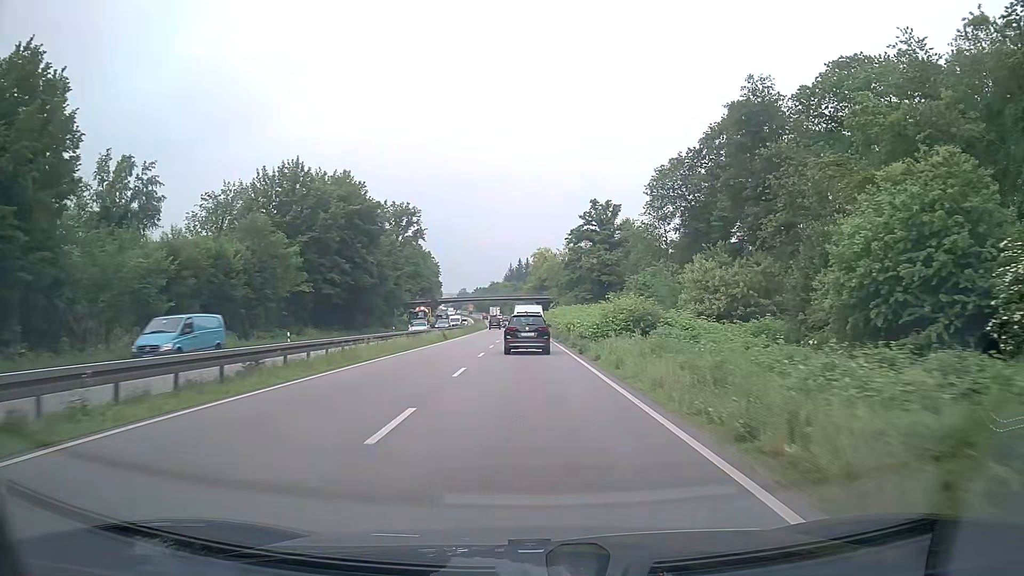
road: trunk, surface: asphalt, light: Day
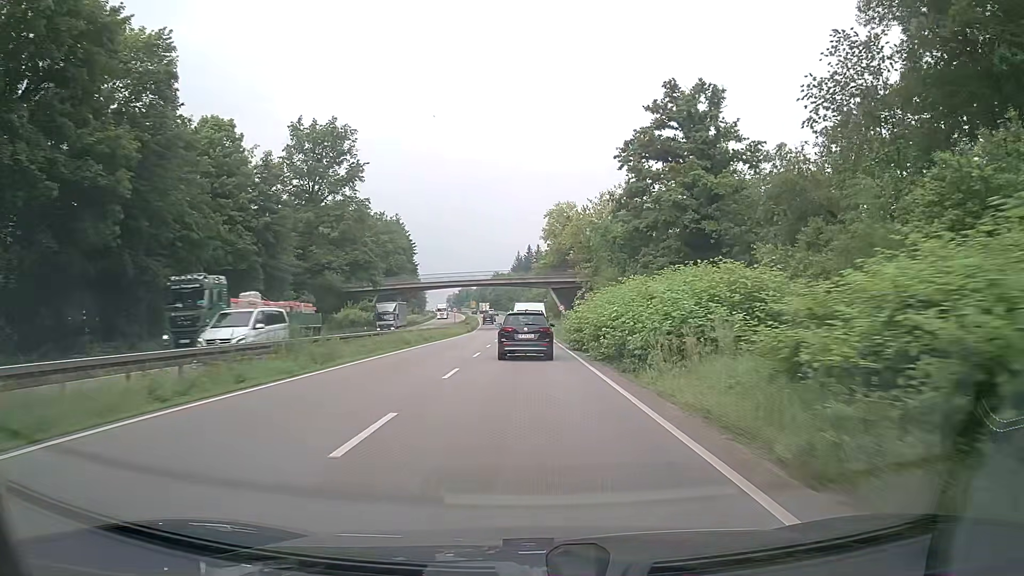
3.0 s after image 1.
(-0.5, +54.9) m; -1°
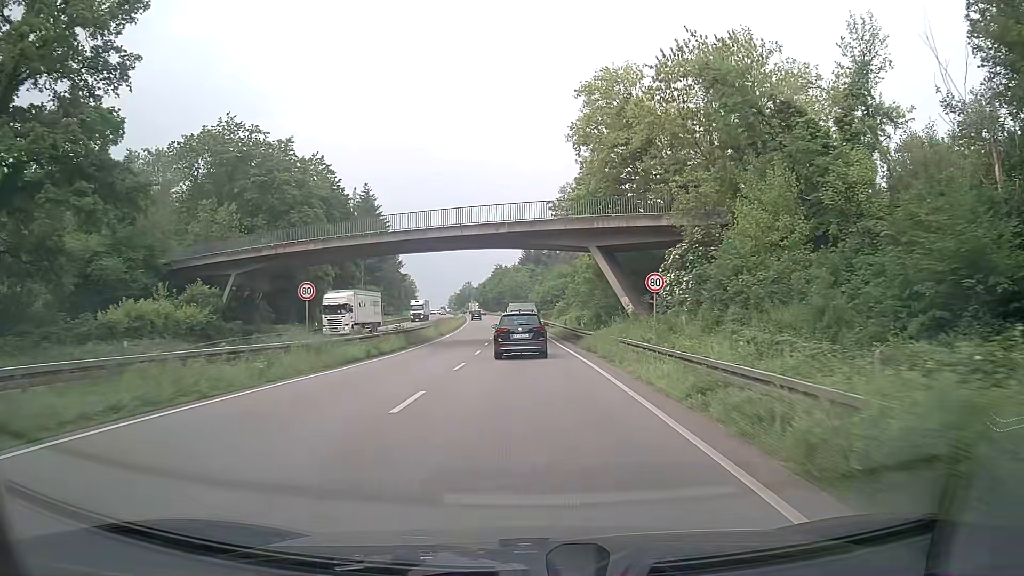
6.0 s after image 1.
(-0.5, +50.7) m; -1°
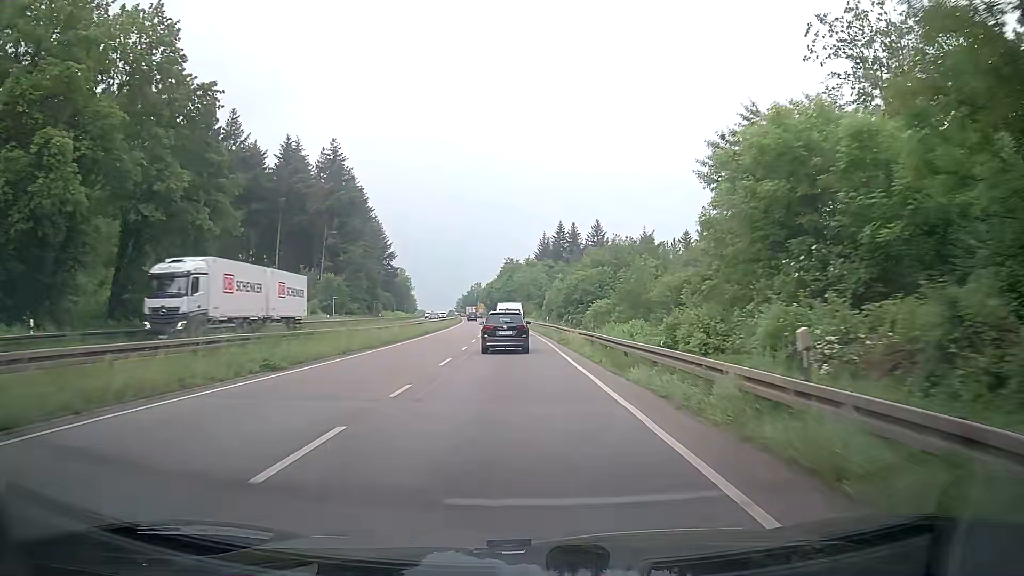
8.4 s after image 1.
(-0.4, +40.9) m; -1°
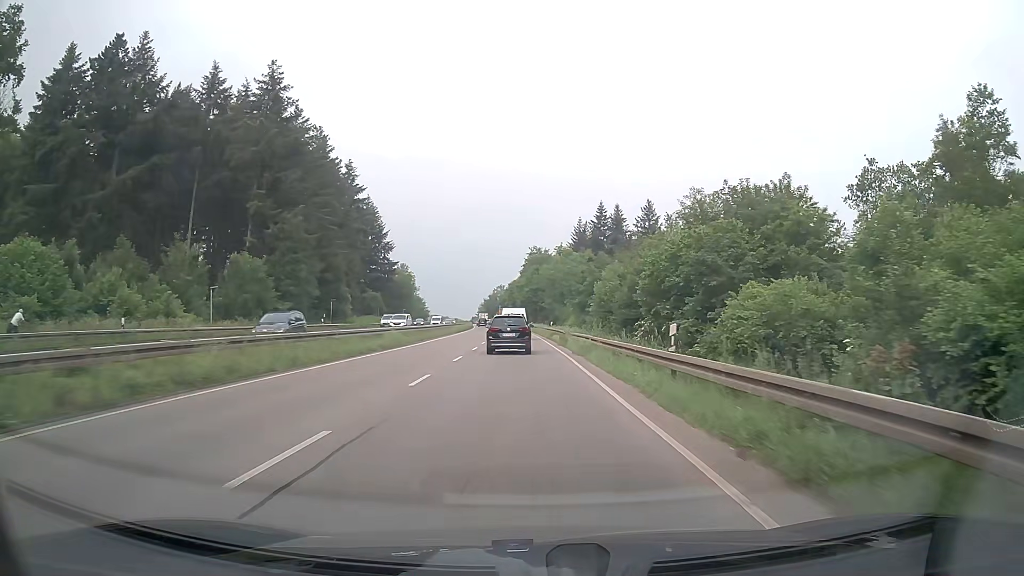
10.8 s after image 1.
(-0.8, +42.0) m; -2°
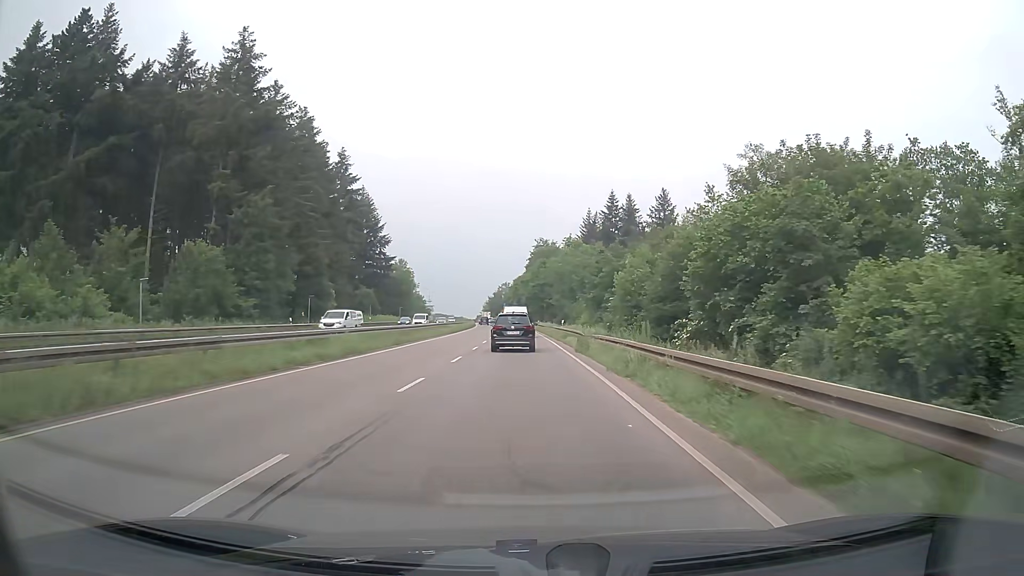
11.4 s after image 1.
(0.0, +10.7) m; -1°
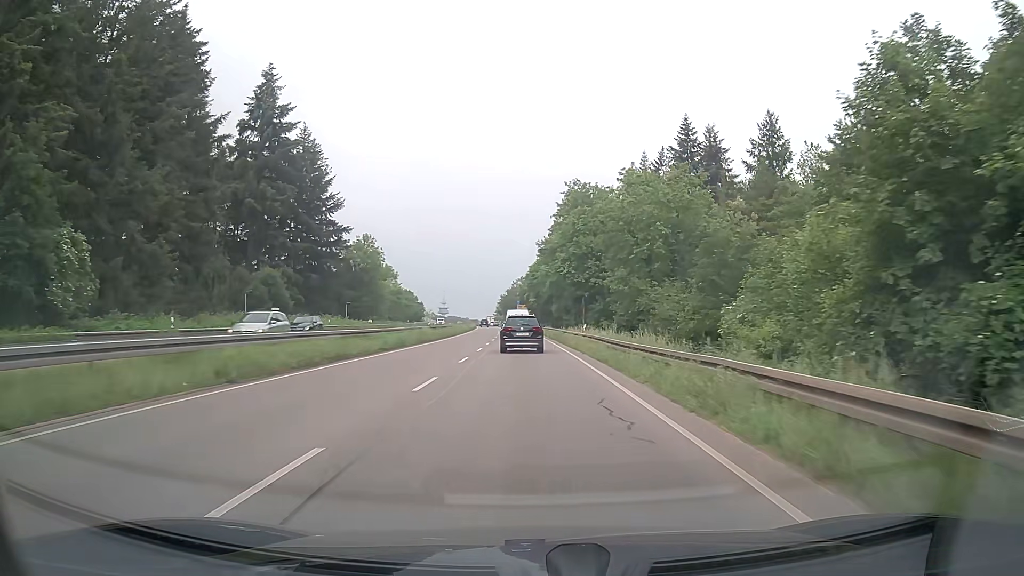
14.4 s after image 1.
(-0.9, +53.9) m; -2°
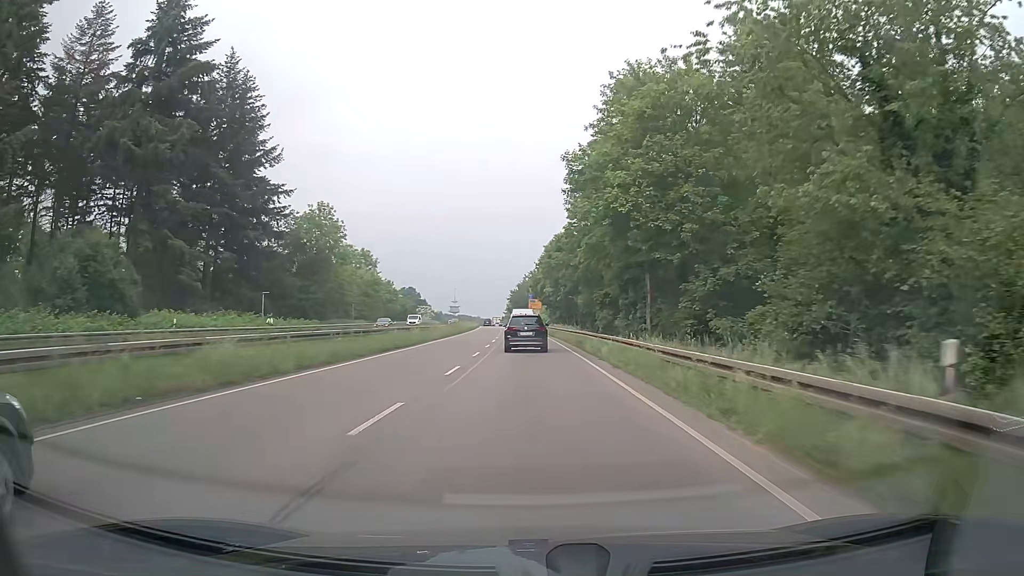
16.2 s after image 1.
(-0.2, +32.4) m; -1°
(0, +10) (0, +20) (0, +30) (0, +40) (-1, +50) (-1, +60) (-1, +70) (-1, +80) (-2, +90) (-2, +100) m
